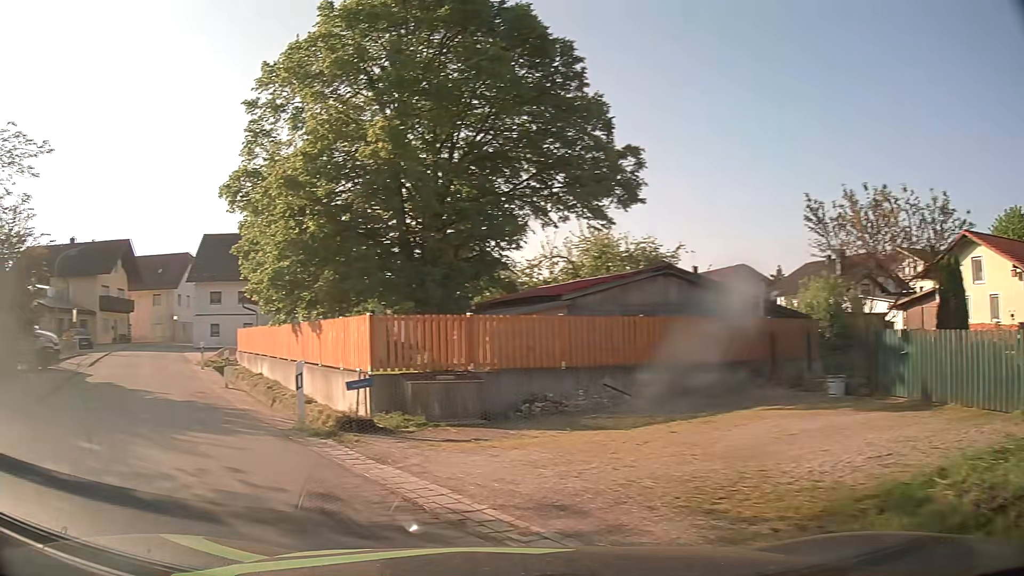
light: Day
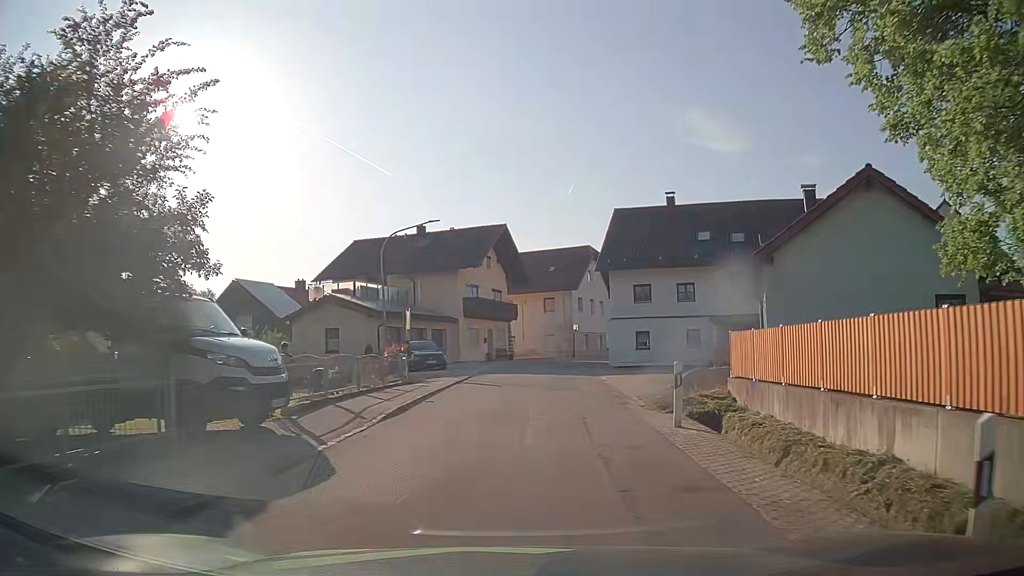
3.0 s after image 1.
(-7.6, +15.0) m; -33°
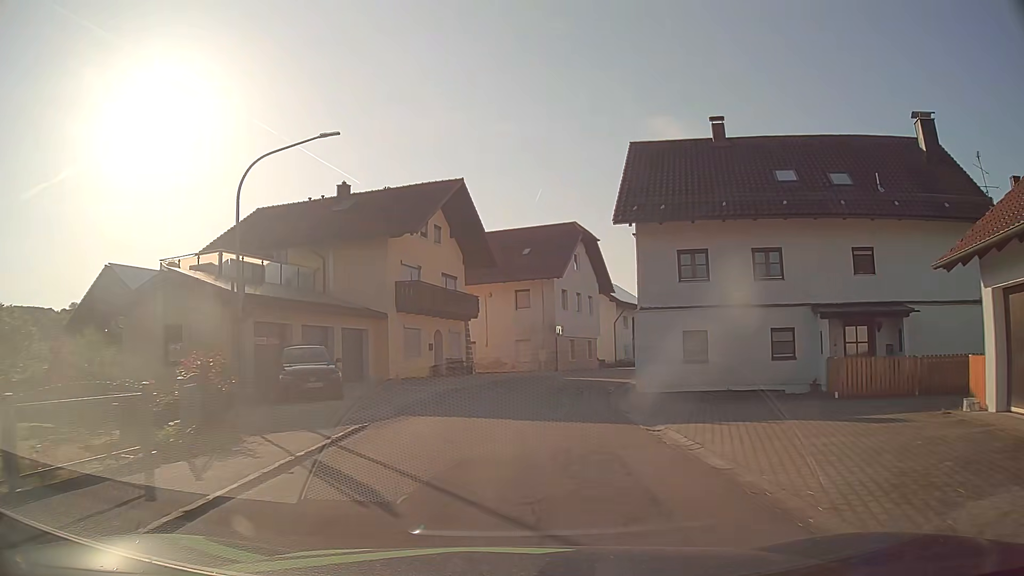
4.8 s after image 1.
(+0.3, +15.3) m; +2°
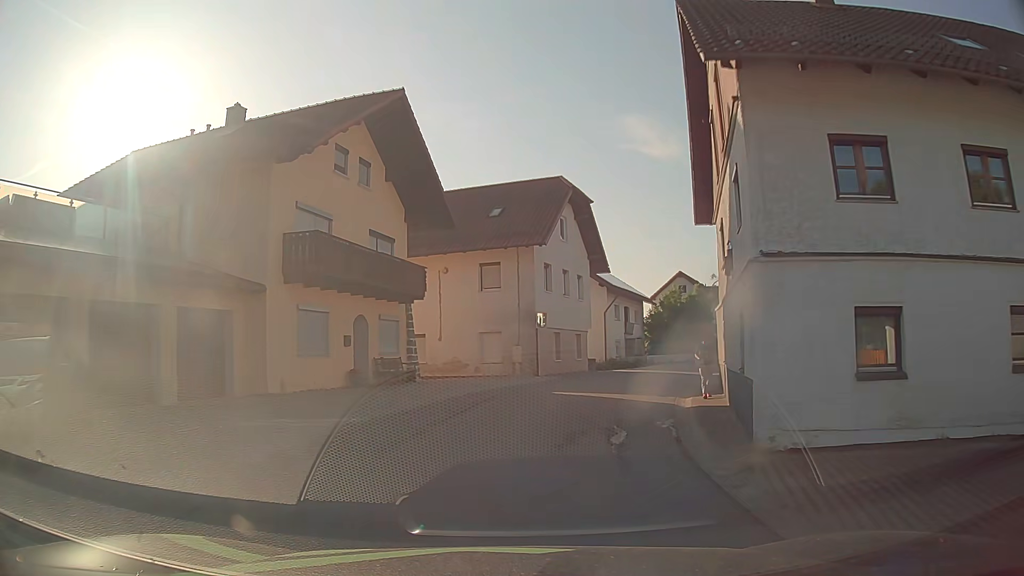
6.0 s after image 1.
(+0.3, +11.6) m; +3°
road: tertiary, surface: asphalt
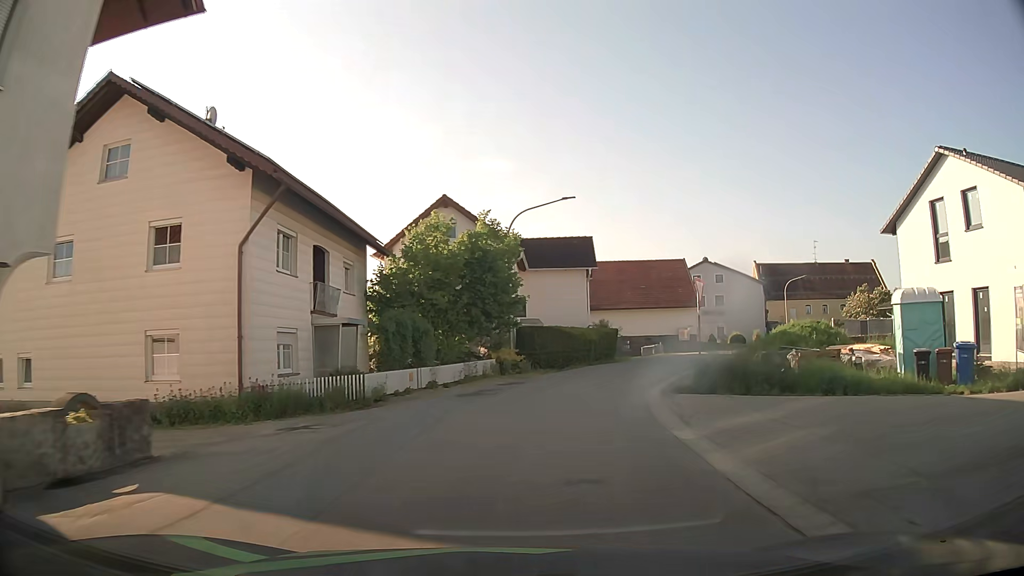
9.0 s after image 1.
(+6.1, +30.6) m; +23°
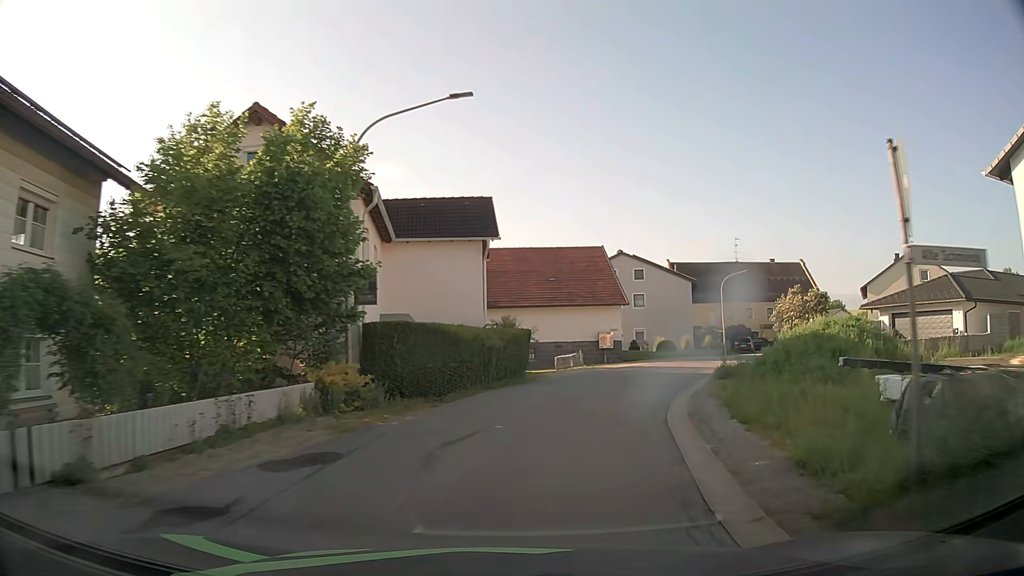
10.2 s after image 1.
(+0.8, +13.0) m; +9°
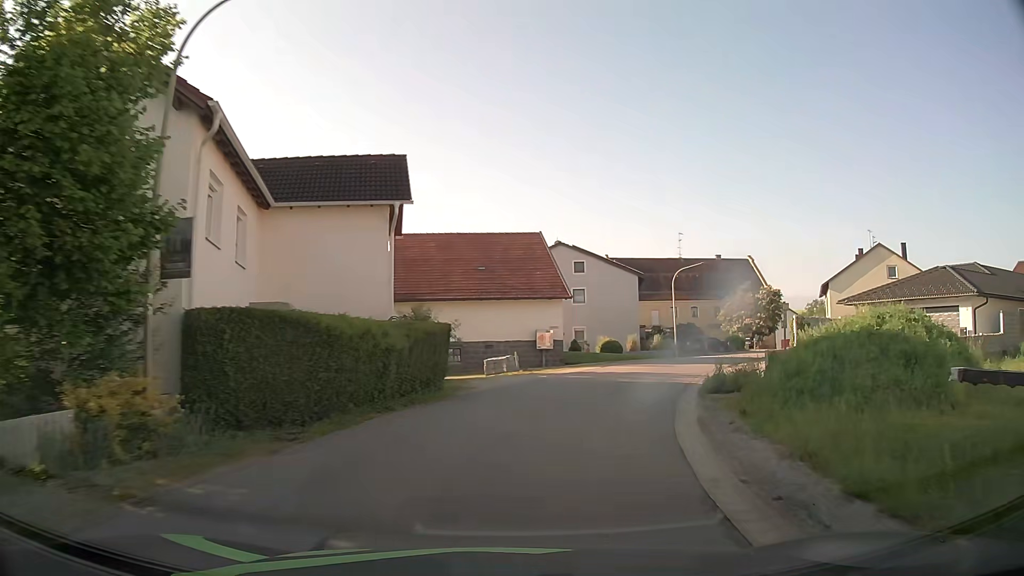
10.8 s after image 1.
(+0.2, +6.5) m; +4°
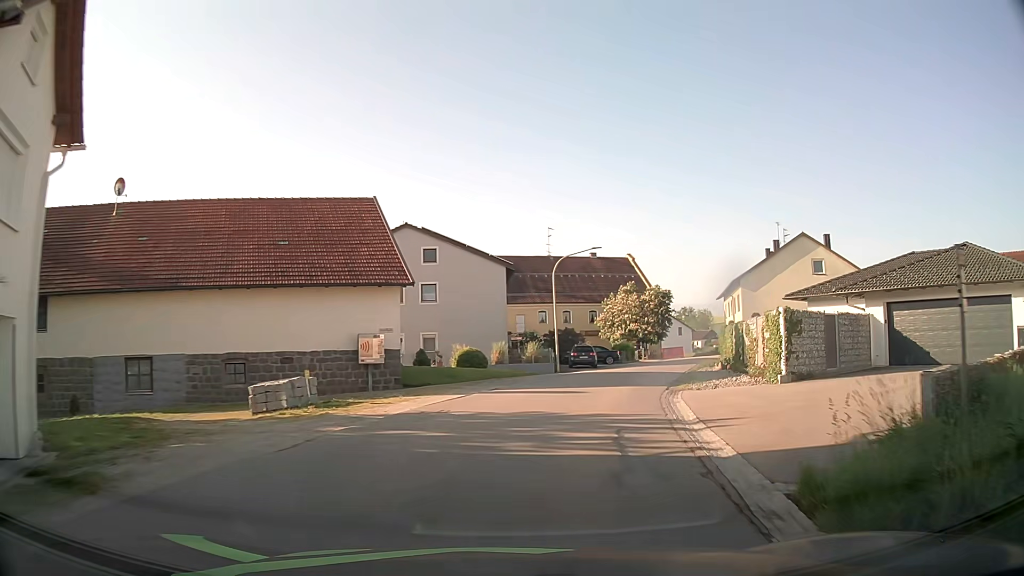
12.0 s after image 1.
(+1.6, +12.9) m; +14°
(+1, +10) (+2, +20) (+5, +29) (+8, +39) (+12, +48) (+15, +58) (+19, +67) (+22, +77) (+23, +86) (+21, +96) m
